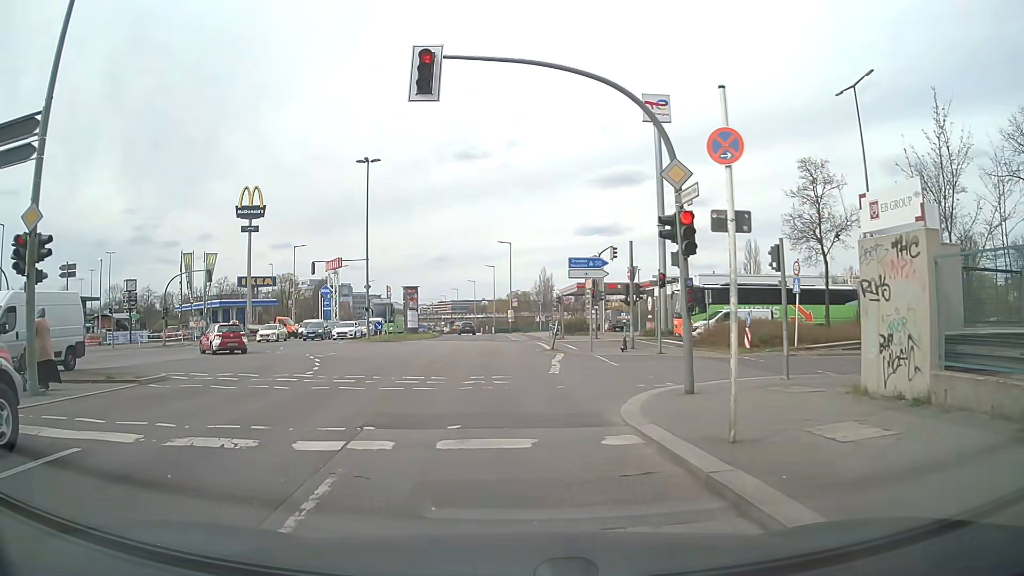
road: secondary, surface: asphalt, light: Day
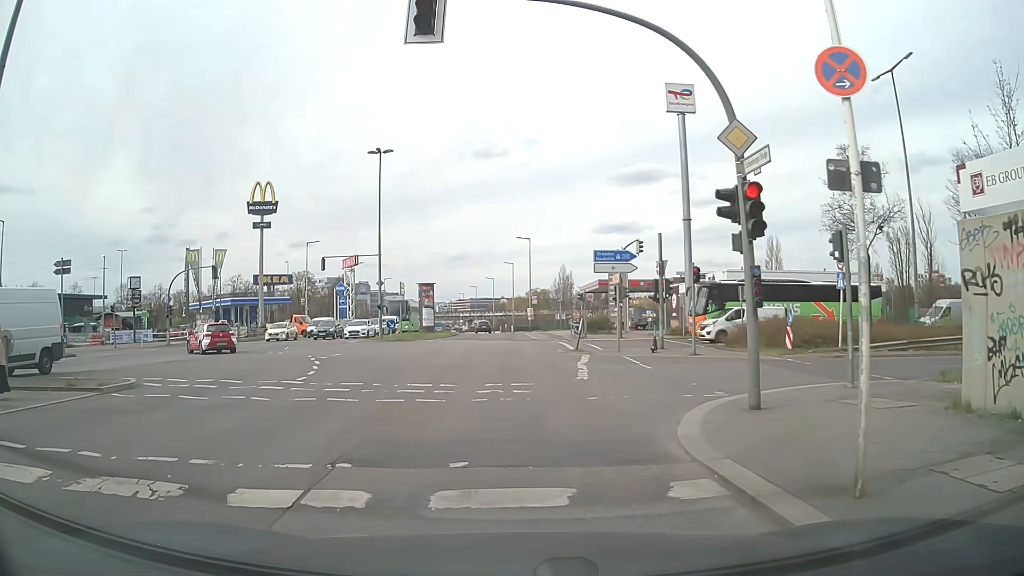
(0.0, +2.1) m; -3°
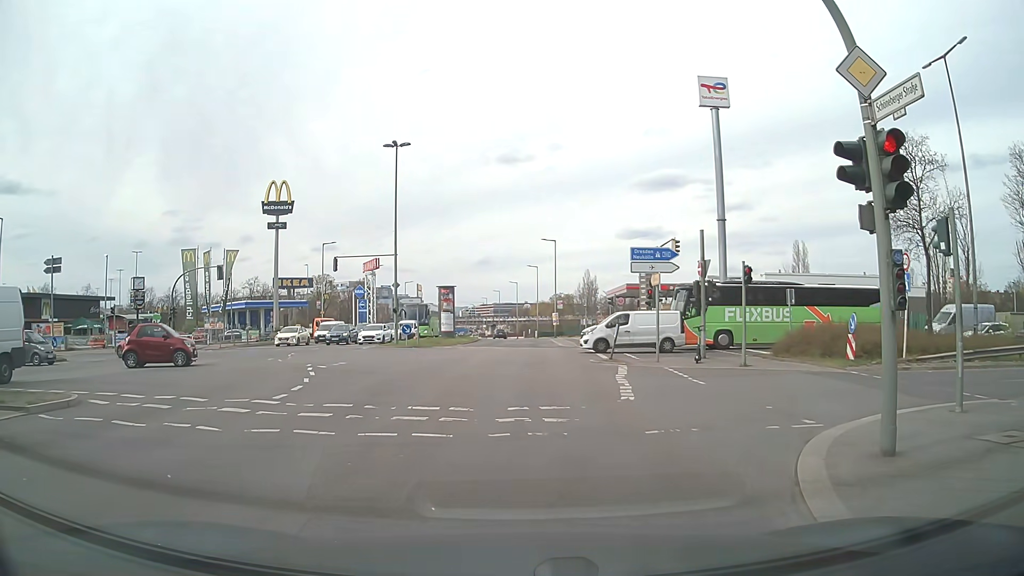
(-0.1, +2.7) m; -4°
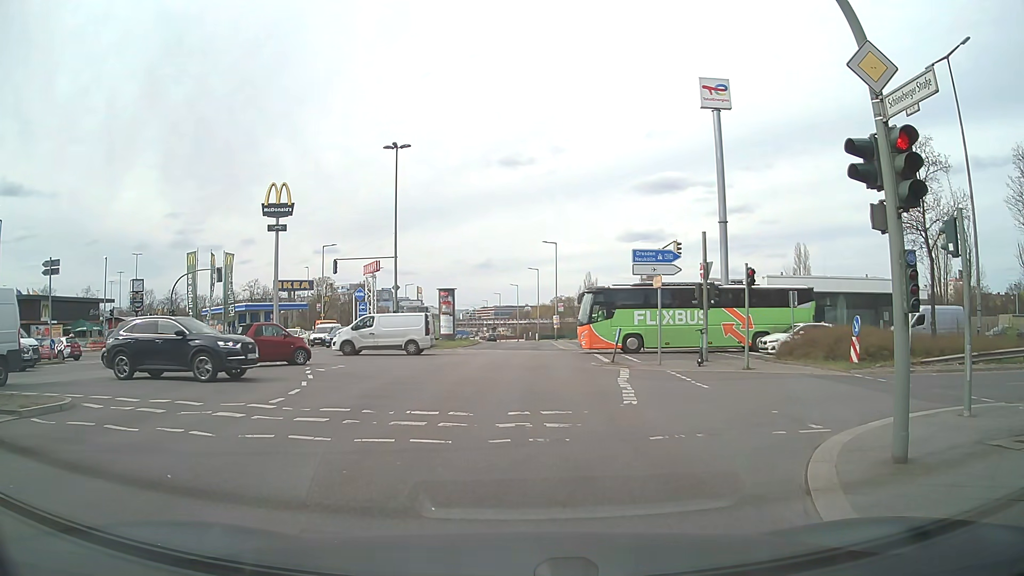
(0.0, +0.3) m; 0°
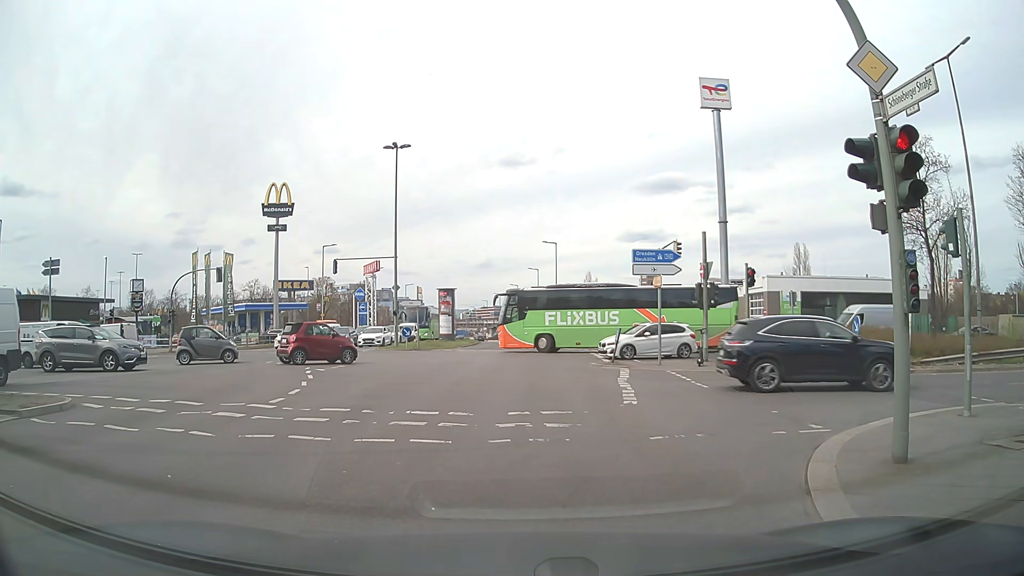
(0.0, 0.0) m; 0°
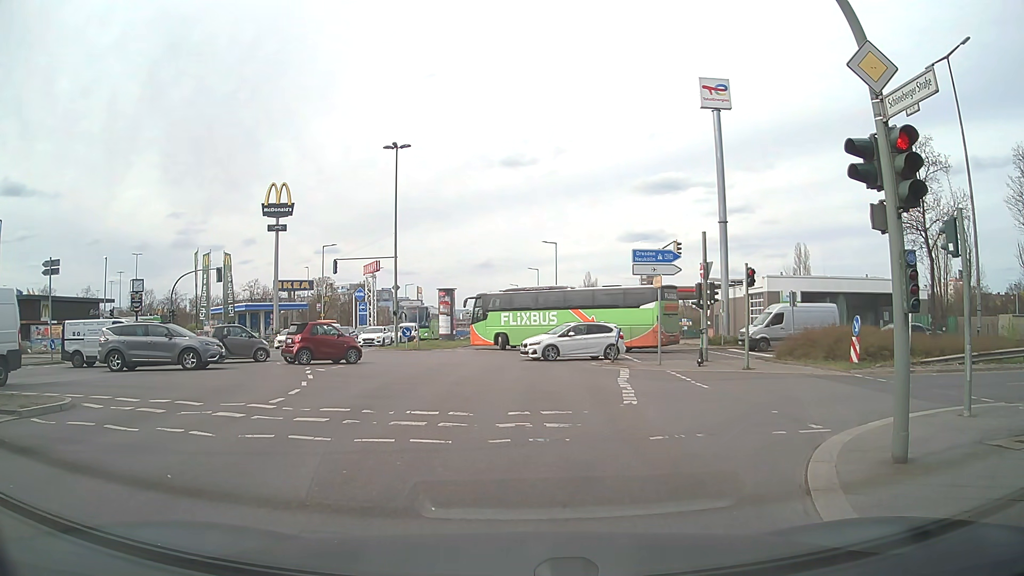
(0.0, 0.0) m; 0°
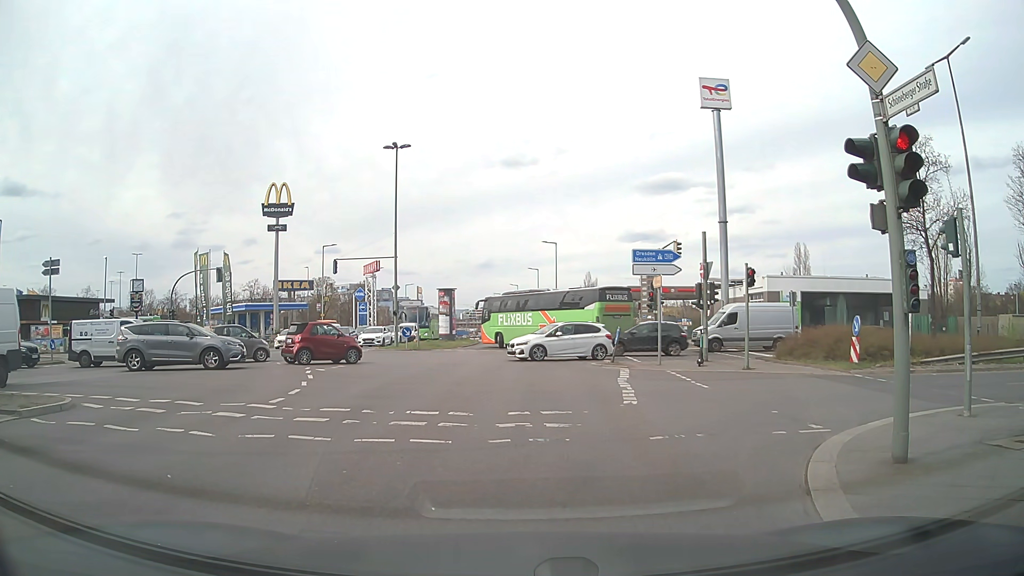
(0.0, 0.0) m; 0°
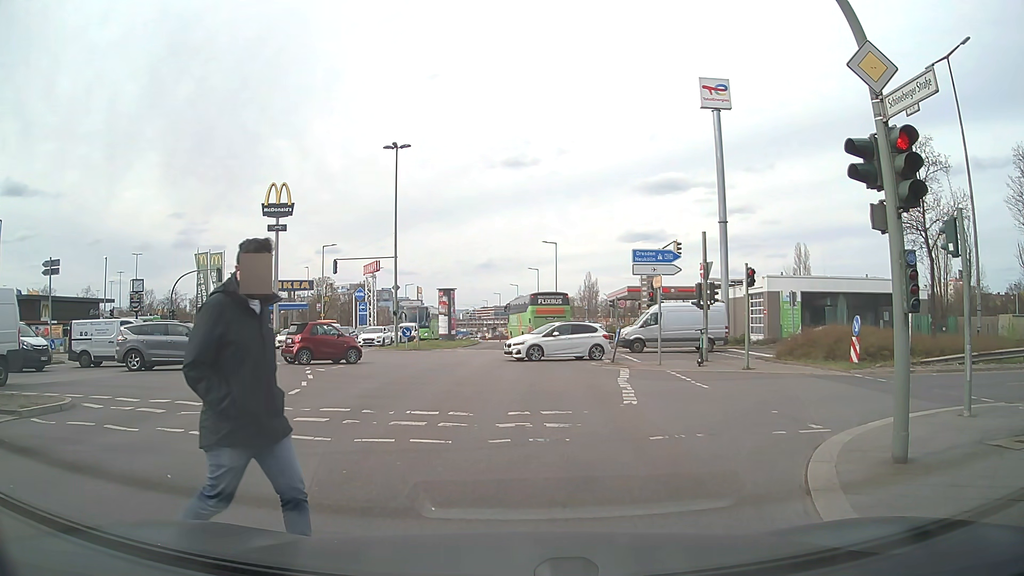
(0.0, 0.0) m; 0°
(+1, +10) (+9, +15) (+19, +14) (+28, +12) (+38, +8) (+47, +4) (+55, -1) (+63, -8) (+70, -15) (+77, -22) m
